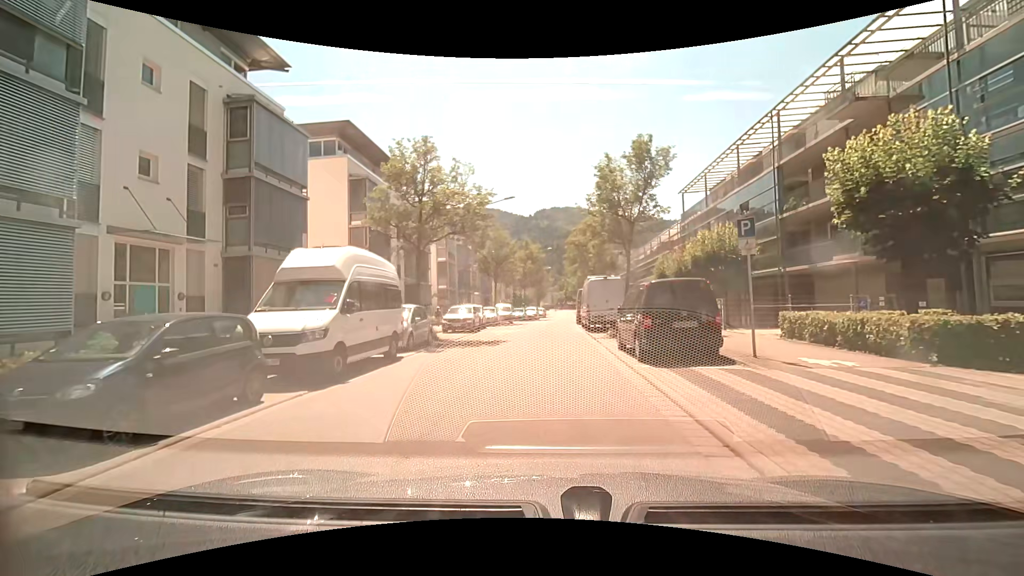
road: unclassified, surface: asphalt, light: Day
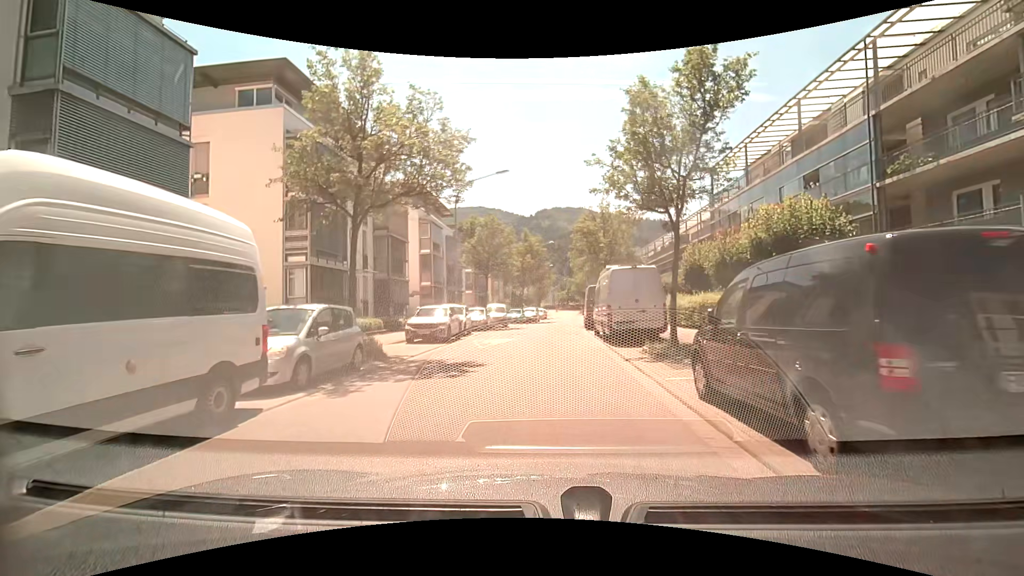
(0.0, +7.5) m; 0°
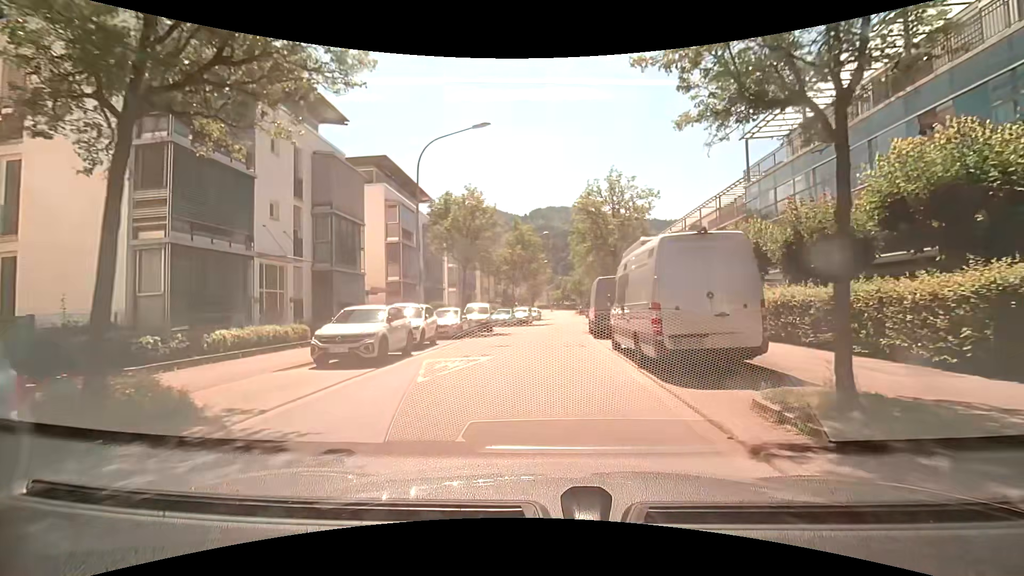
(+0.1, +7.8) m; +1°
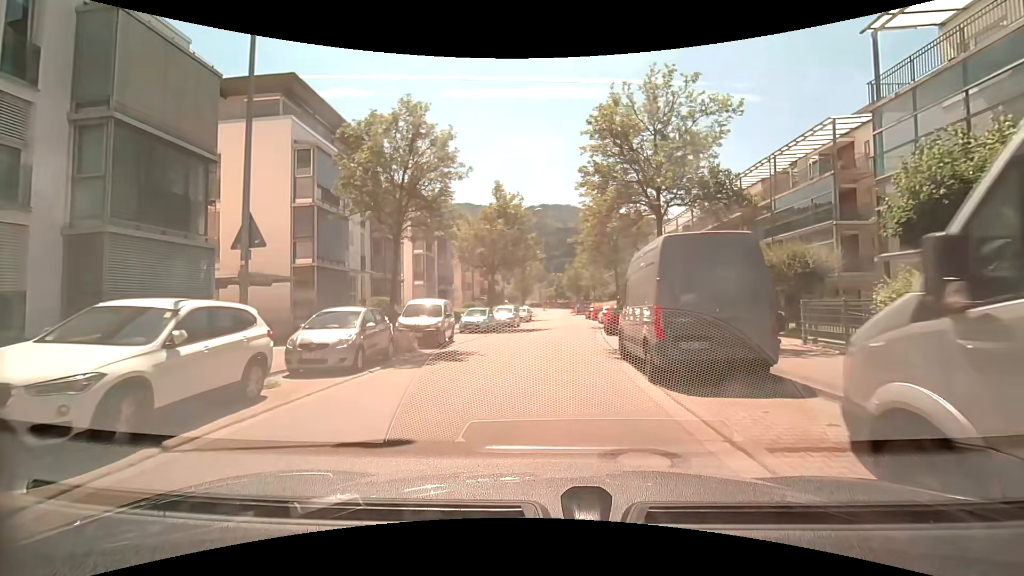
(0.0, +12.5) m; 0°
(0, +10) (+1, +20) (+1, +30) (+2, +40) (+2, +50) (+3, +60) (+3, +70) (+3, +80) (+3, +90) (+3, +100) m
